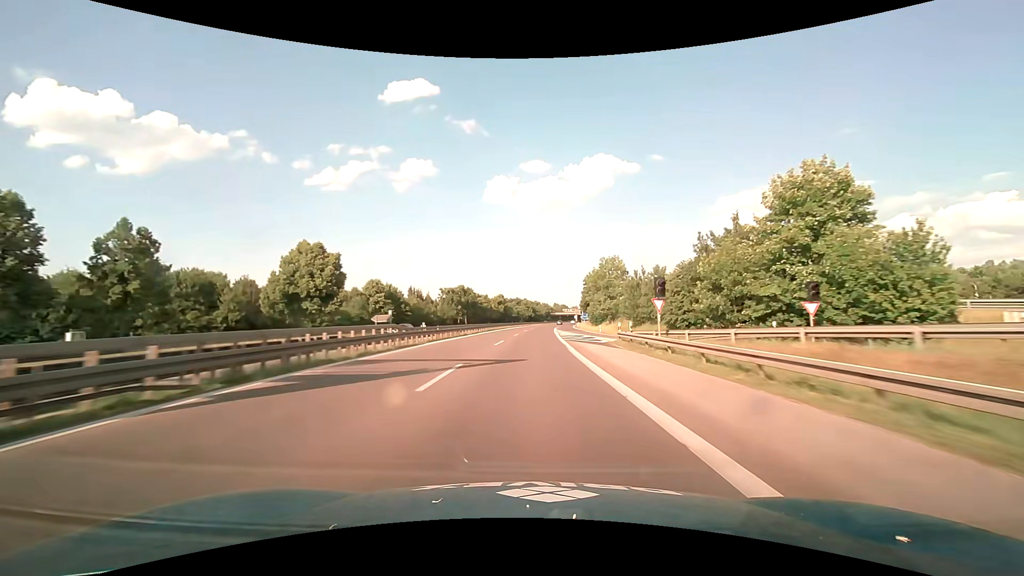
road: motorway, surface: asphalt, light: Day
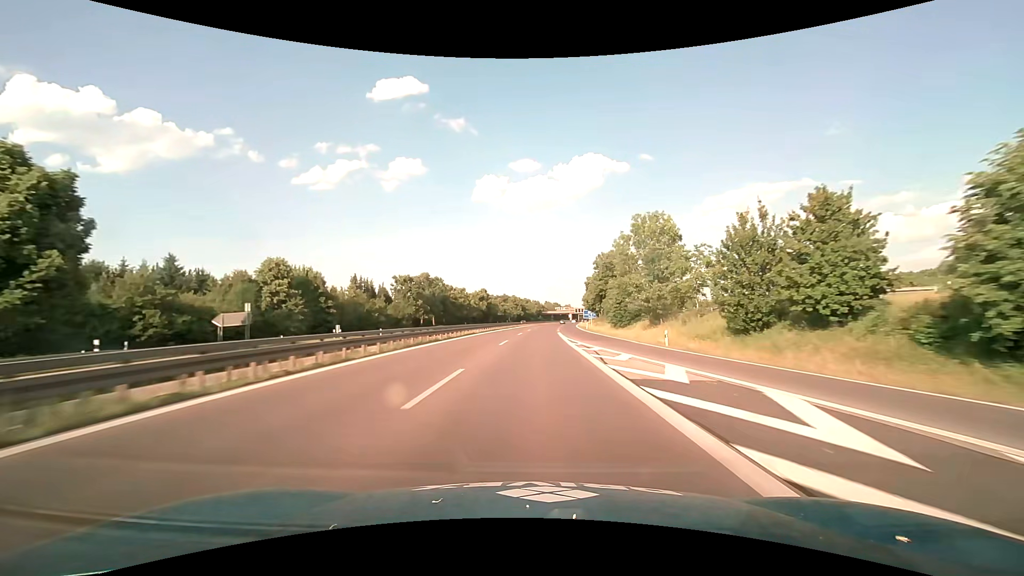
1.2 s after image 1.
(+0.4, +37.4) m; +1°
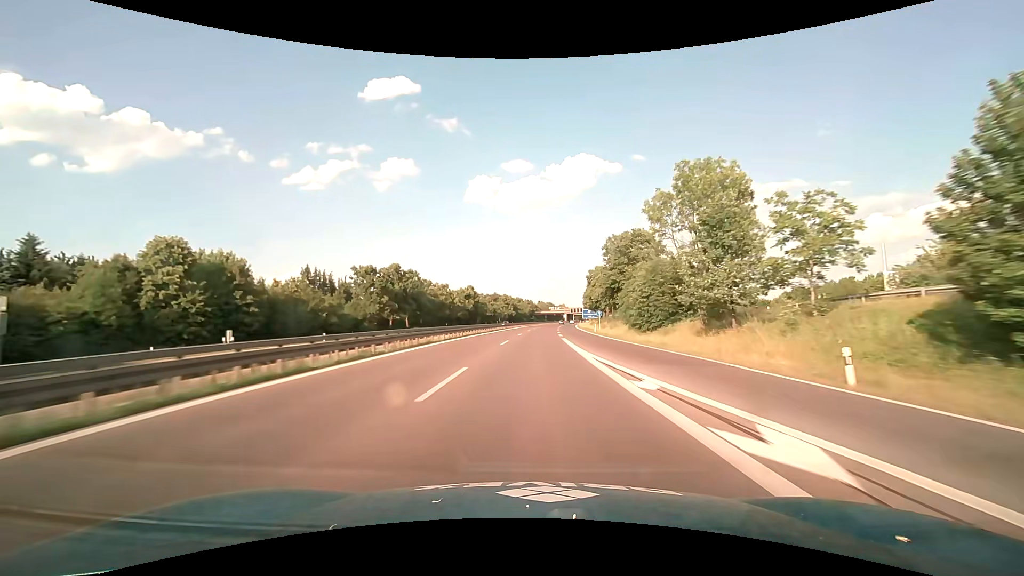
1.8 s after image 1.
(+0.1, +18.7) m; +1°
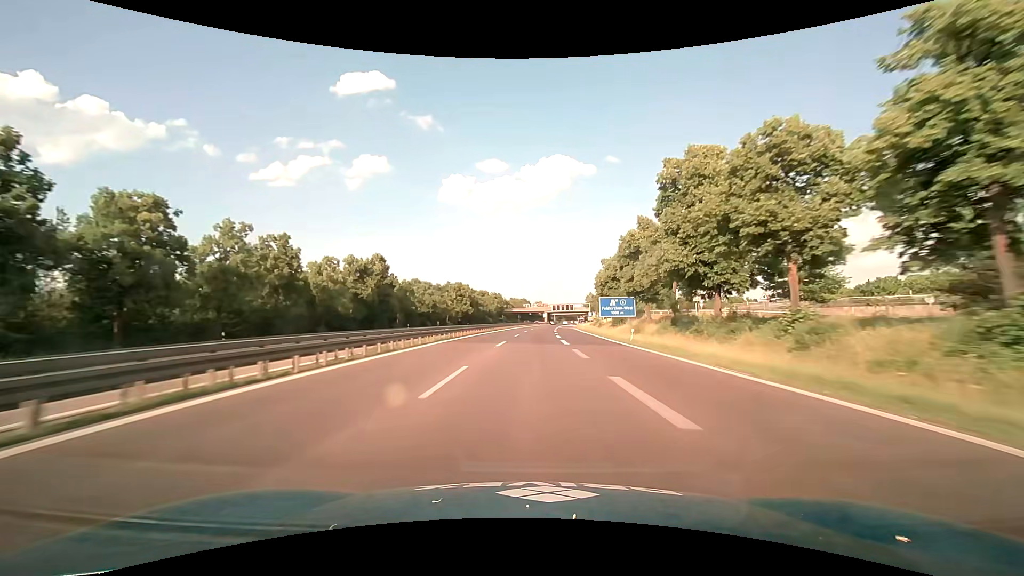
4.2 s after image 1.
(+2.2, +74.7) m; +3°
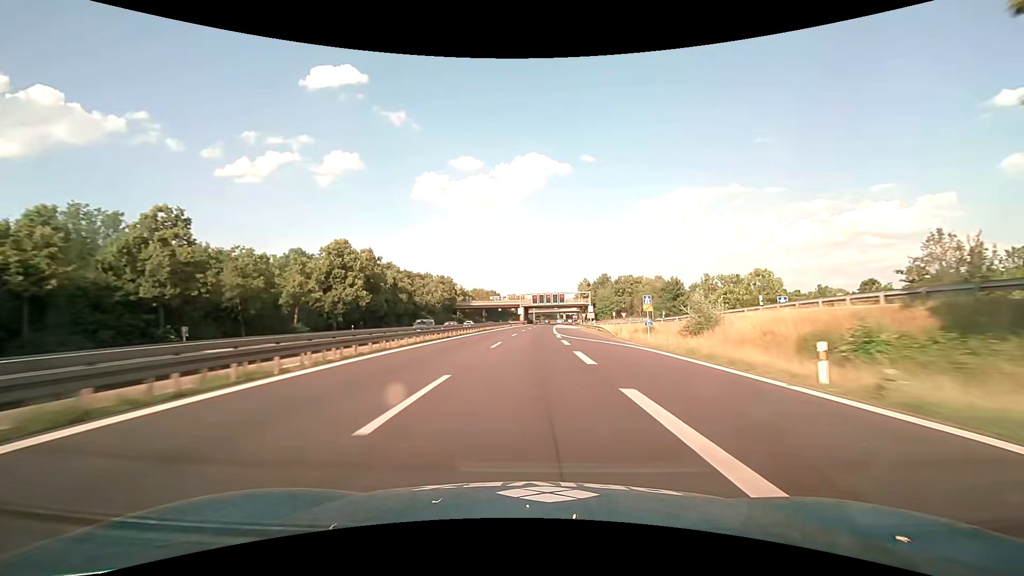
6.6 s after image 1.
(+2.0, +74.7) m; +3°
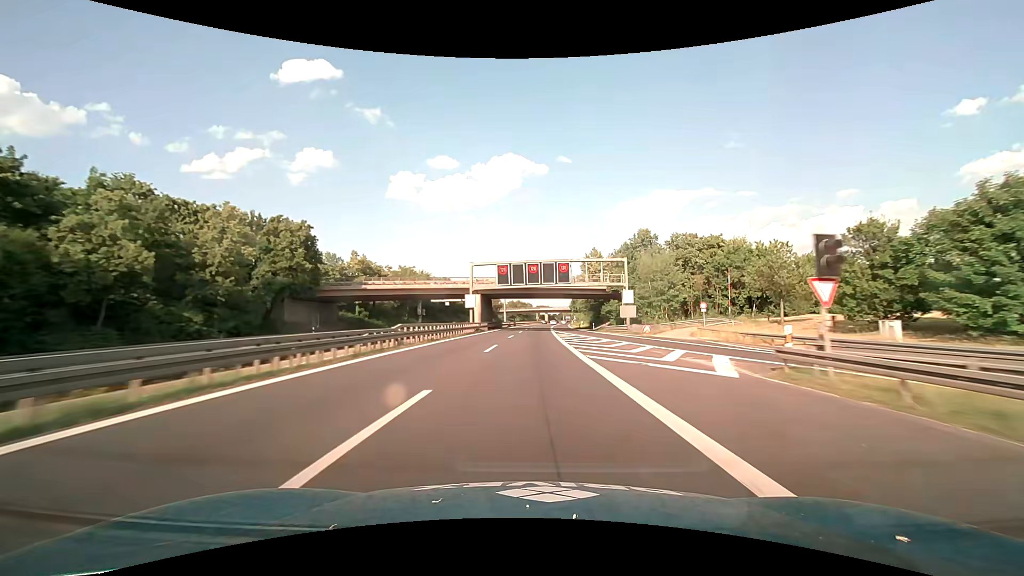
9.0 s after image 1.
(+1.3, +74.8) m; +2°
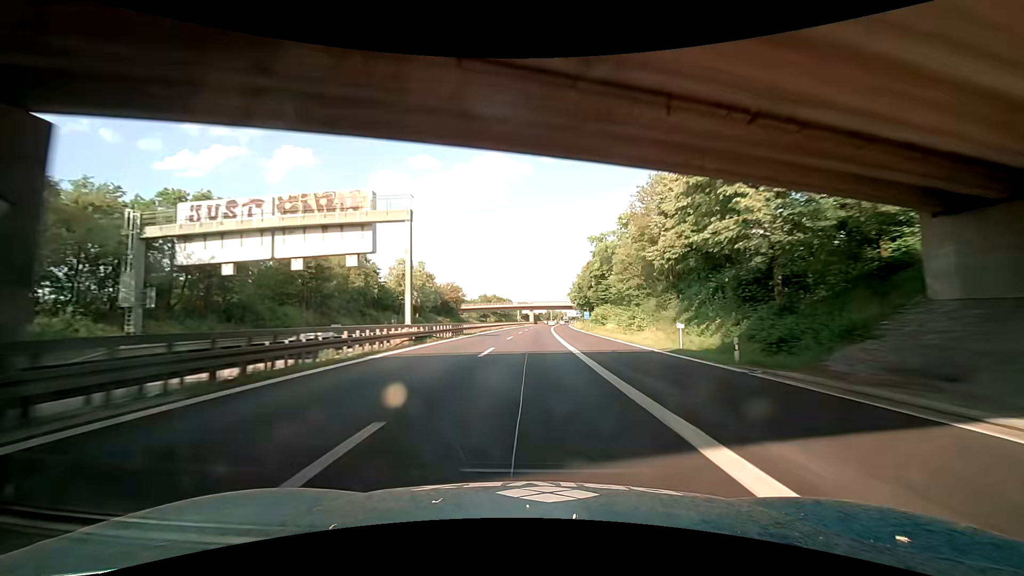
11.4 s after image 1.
(+1.4, +74.9) m; +2°
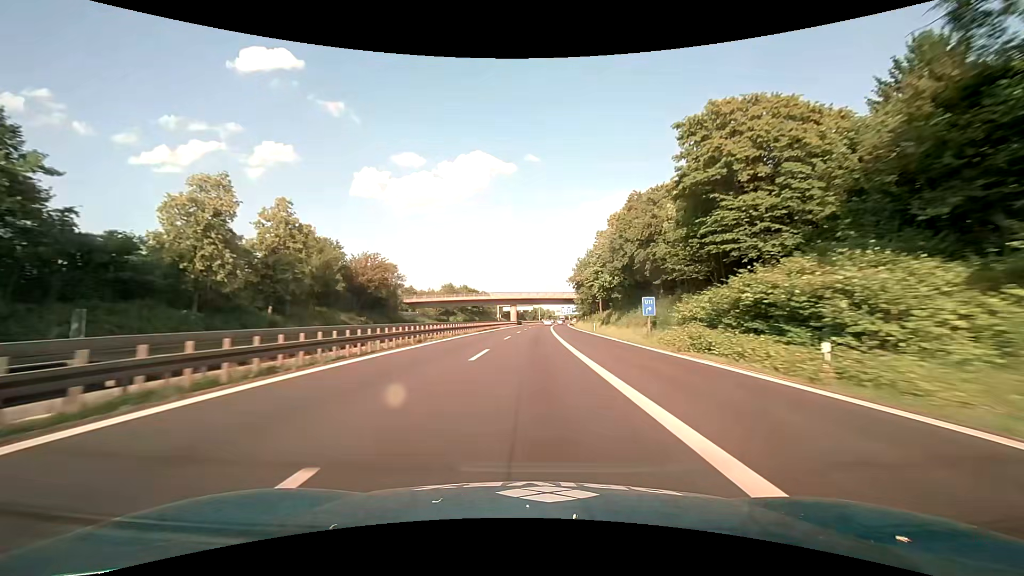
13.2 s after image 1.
(+0.2, +56.2) m; +1°
(0, +10) (0, +20) (0, +30) (0, +40) (+1, +50) (+1, +60) (+1, +70) (+2, +80) (+2, +90) (+3, +100) m
